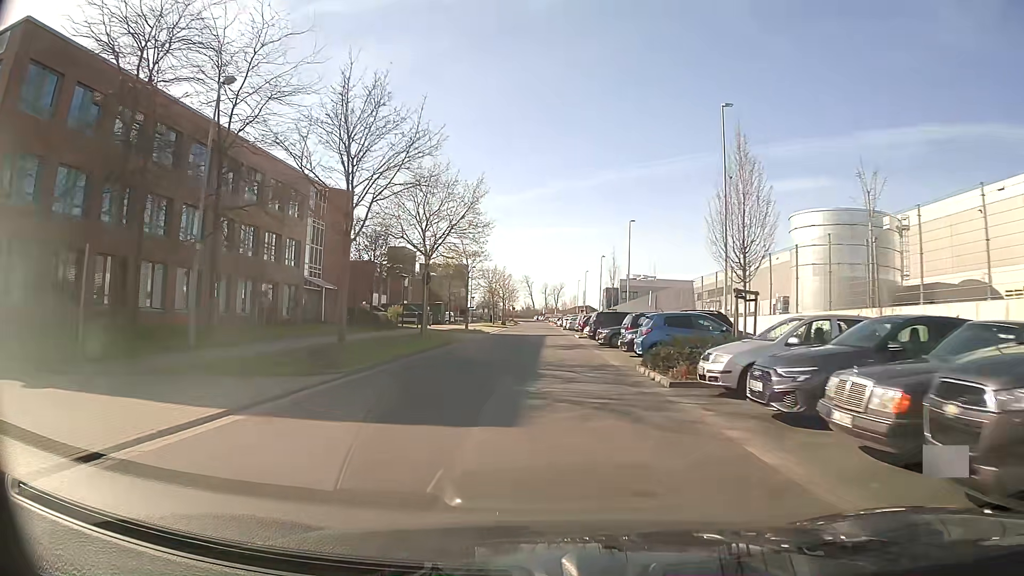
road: unclassified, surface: asphalt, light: Day
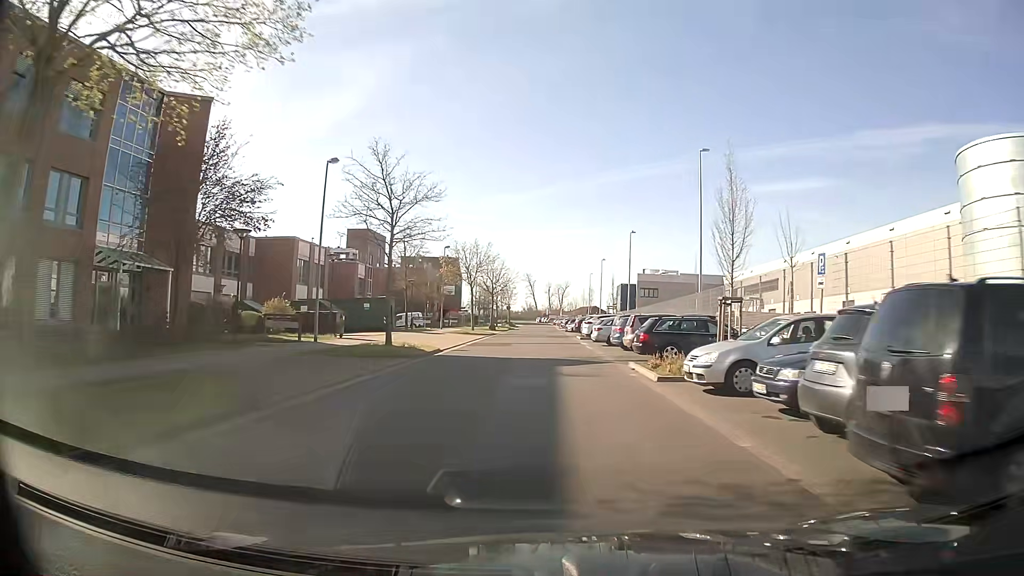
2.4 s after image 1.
(+0.1, +28.5) m; 0°
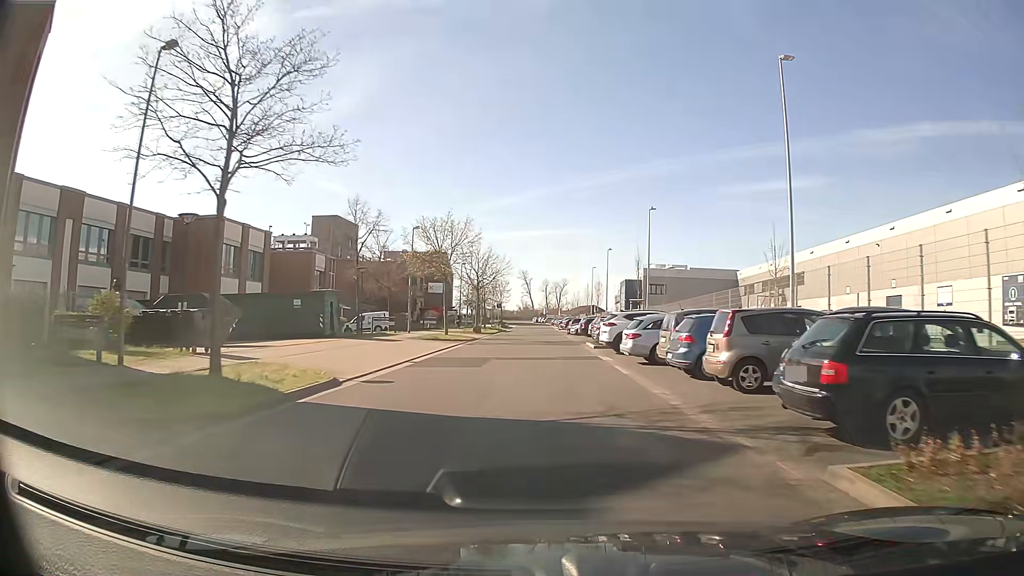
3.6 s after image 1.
(0.0, +14.0) m; 0°
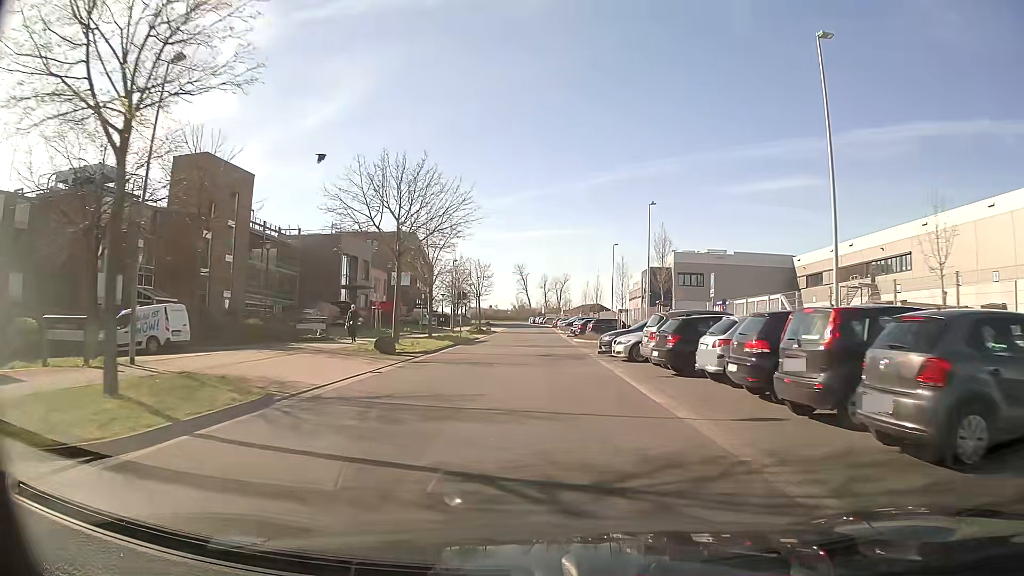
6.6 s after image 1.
(+0.1, +34.5) m; 0°
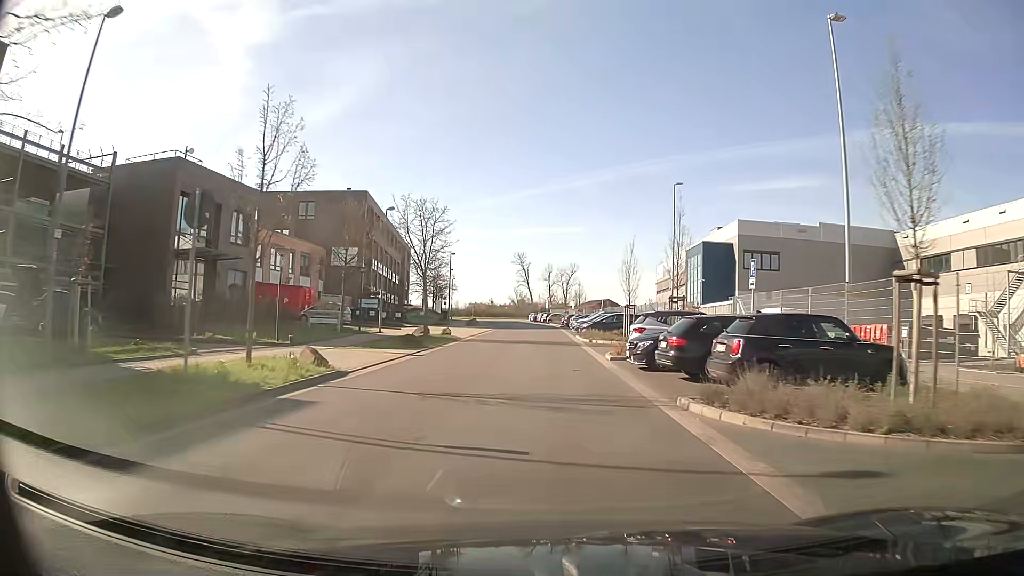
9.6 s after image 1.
(-0.1, +33.9) m; -1°
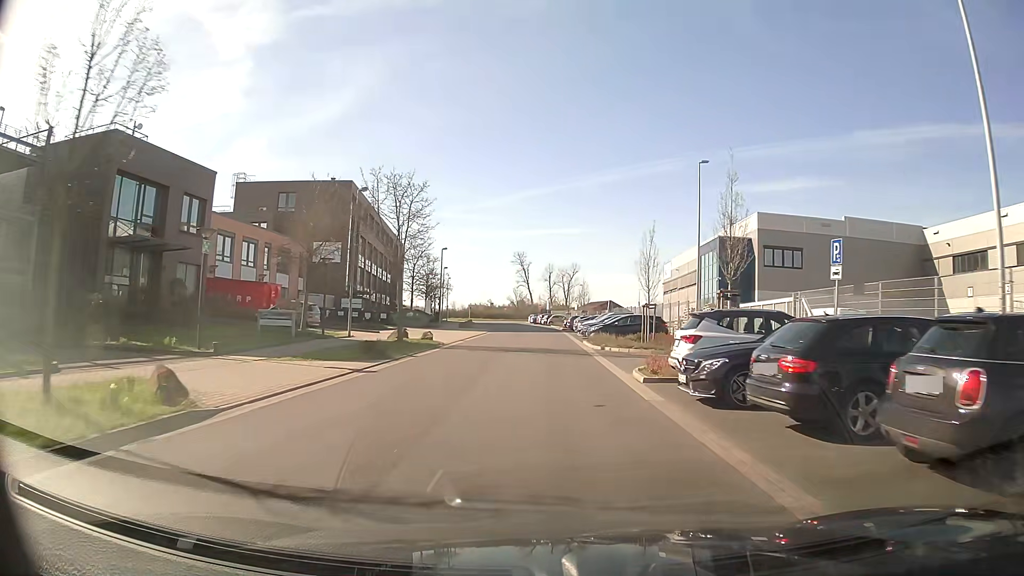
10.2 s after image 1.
(0.0, +6.8) m; 0°
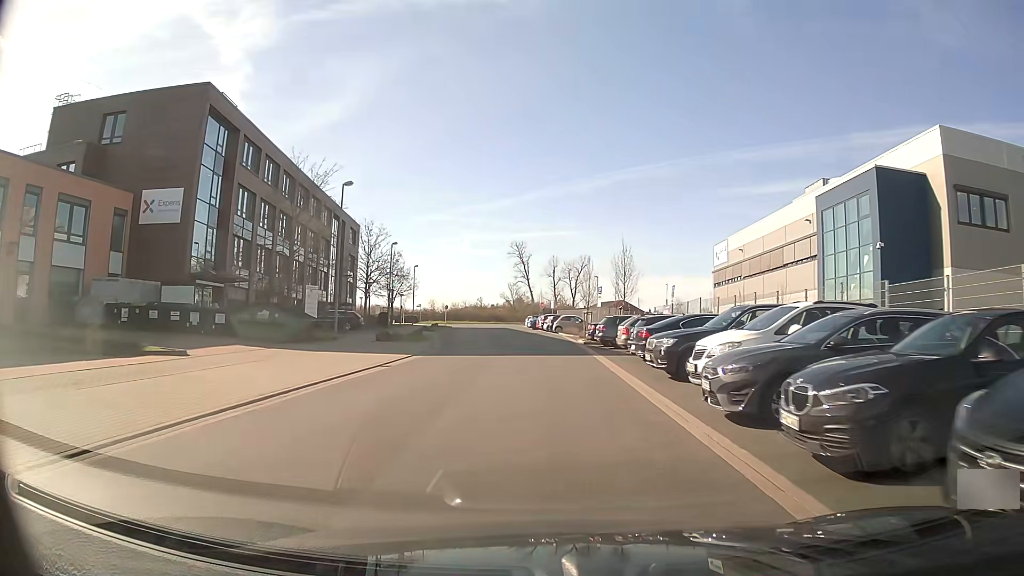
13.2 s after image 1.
(+0.1, +33.8) m; 0°
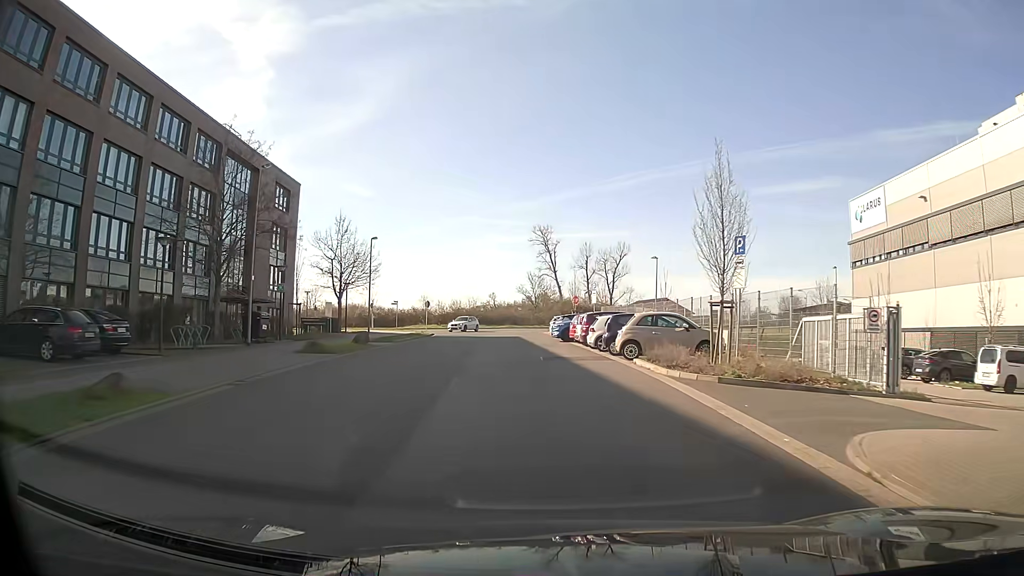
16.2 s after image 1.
(-0.3, +33.7) m; -2°
(0, +10) (-1, +20) (-1, +30) (-2, +40) (-2, +50) (-3, +60) (-3, +70) (-7, +79) (-17, +82) (-27, +82) m
